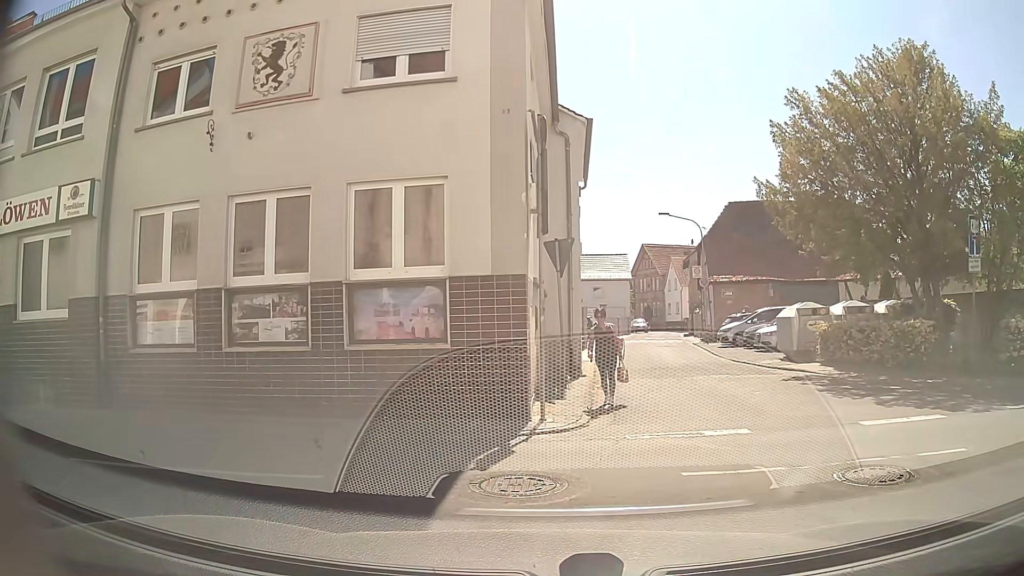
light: Day
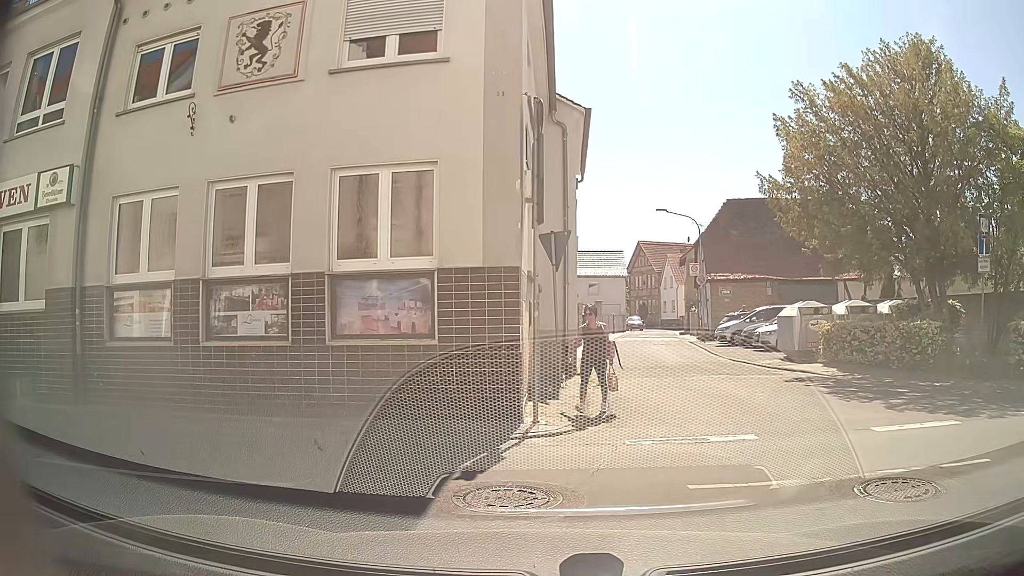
(0.0, +0.5) m; 0°
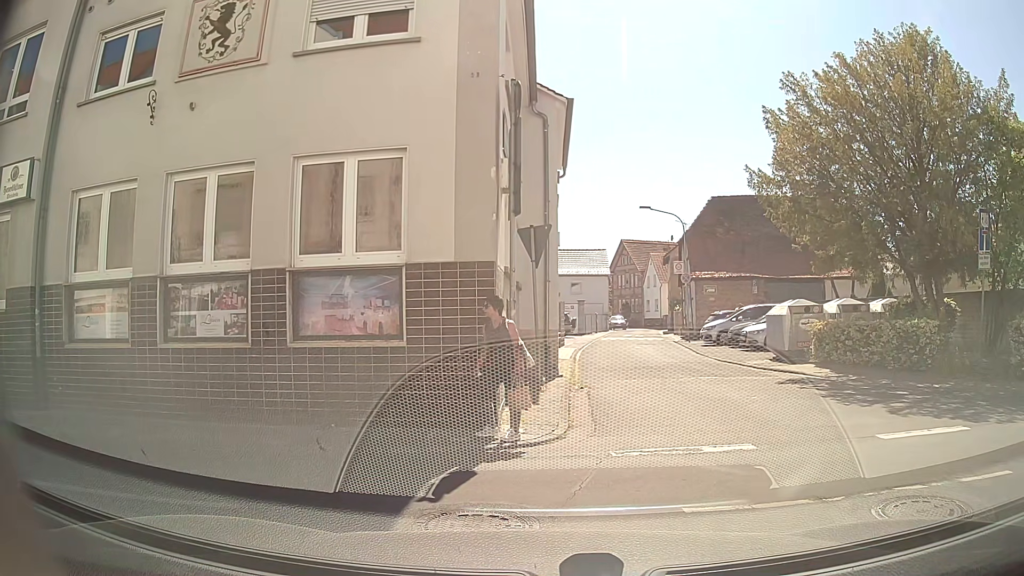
(0.0, +0.7) m; 0°
